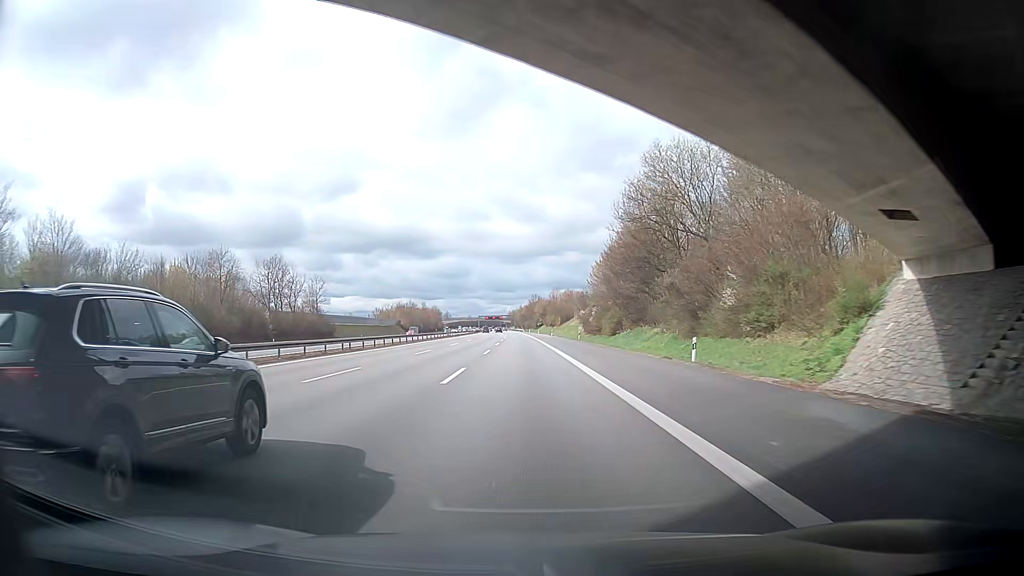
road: motorway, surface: asphalt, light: Day
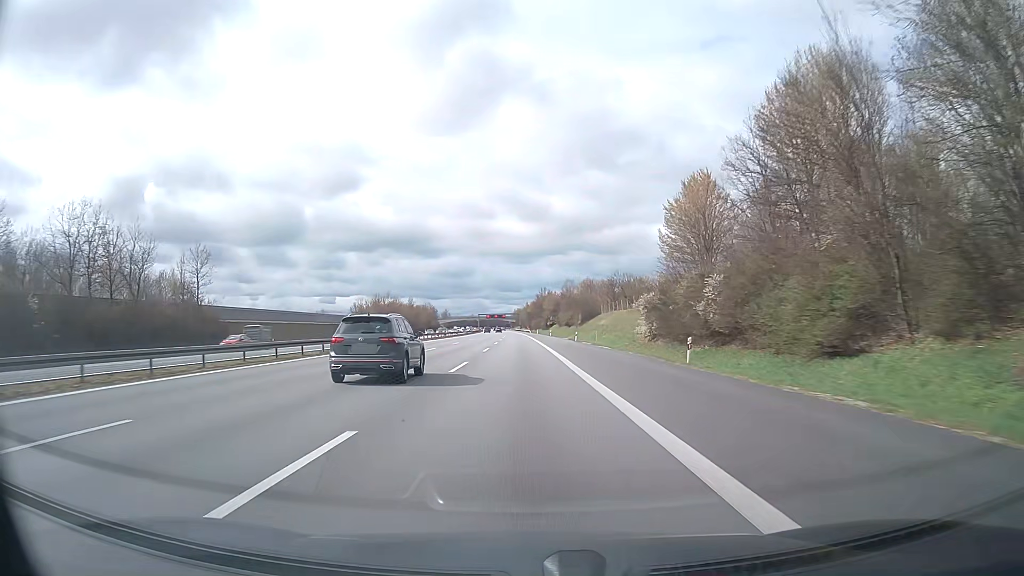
(-0.4, +49.9) m; -1°
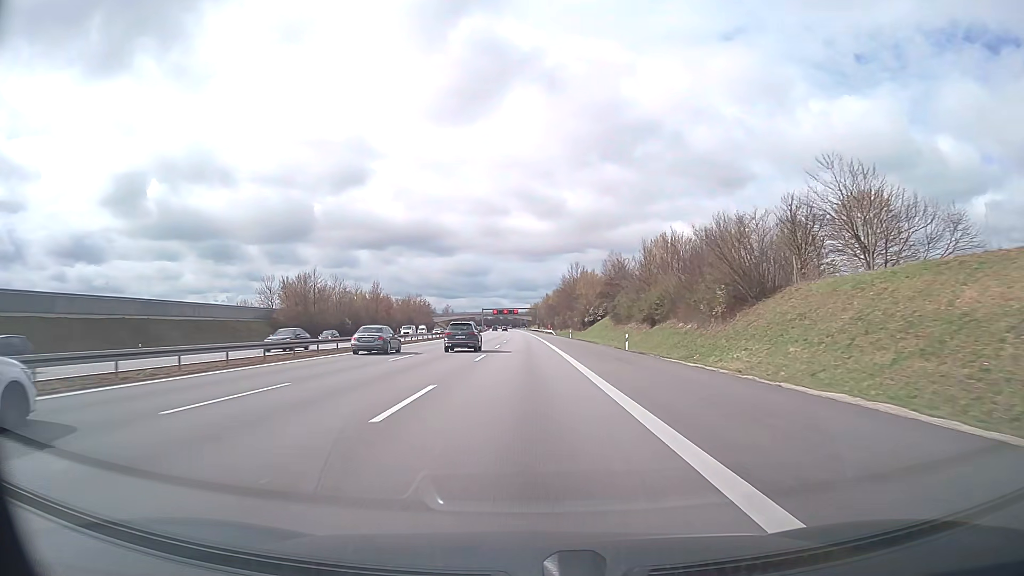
(-0.8, +83.2) m; -1°
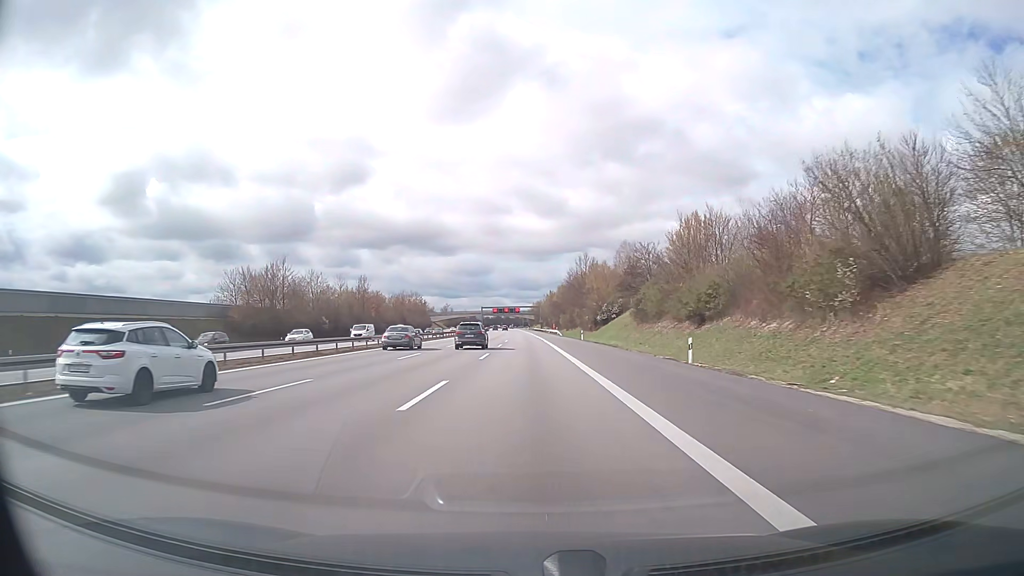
(0.0, +16.6) m; 0°
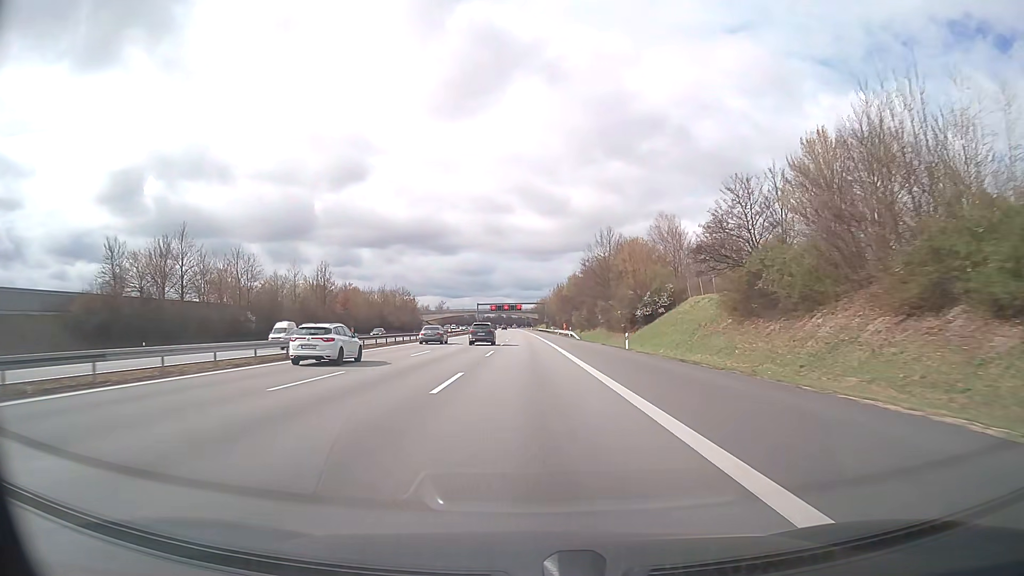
(-0.1, +33.3) m; 0°
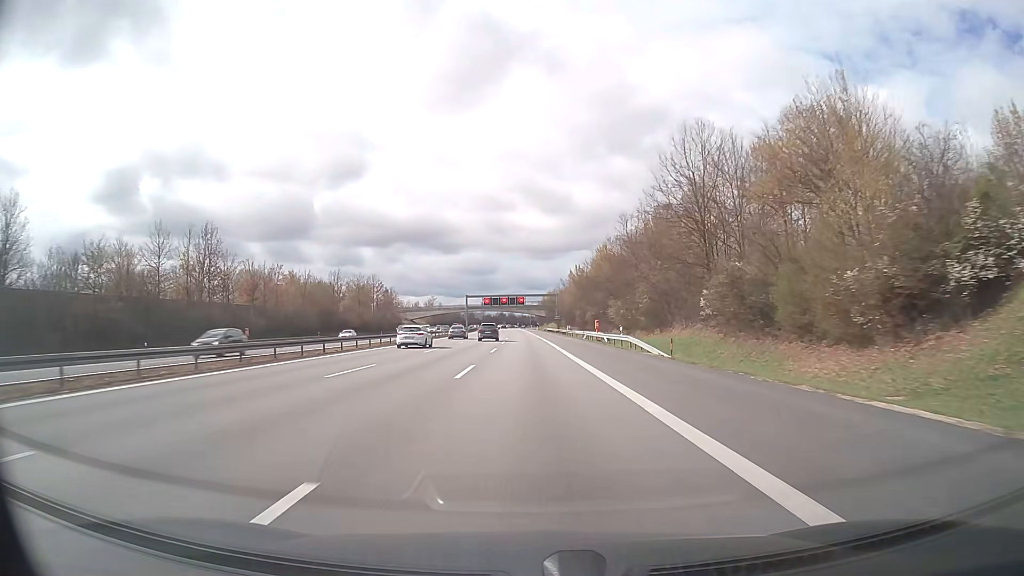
(-0.2, +50.0) m; 0°
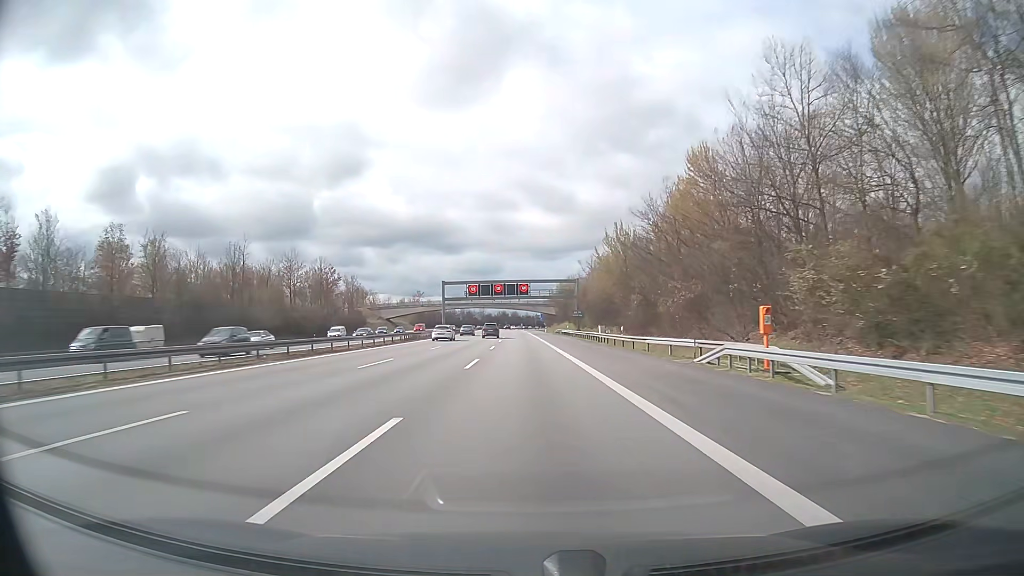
(-0.1, +50.0) m; 0°
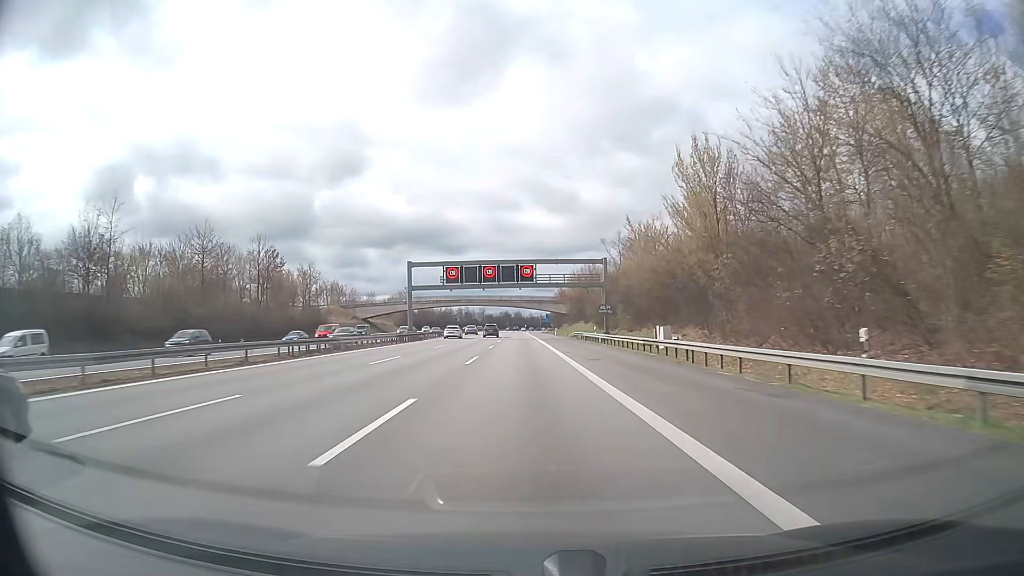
(-0.1, +33.3) m; 0°
(0, +10) (0, +20) (0, +30) (0, +40) (0, +50) (-1, +60) (-1, +70) (-1, +80) (-1, +90) (-1, +100) m
